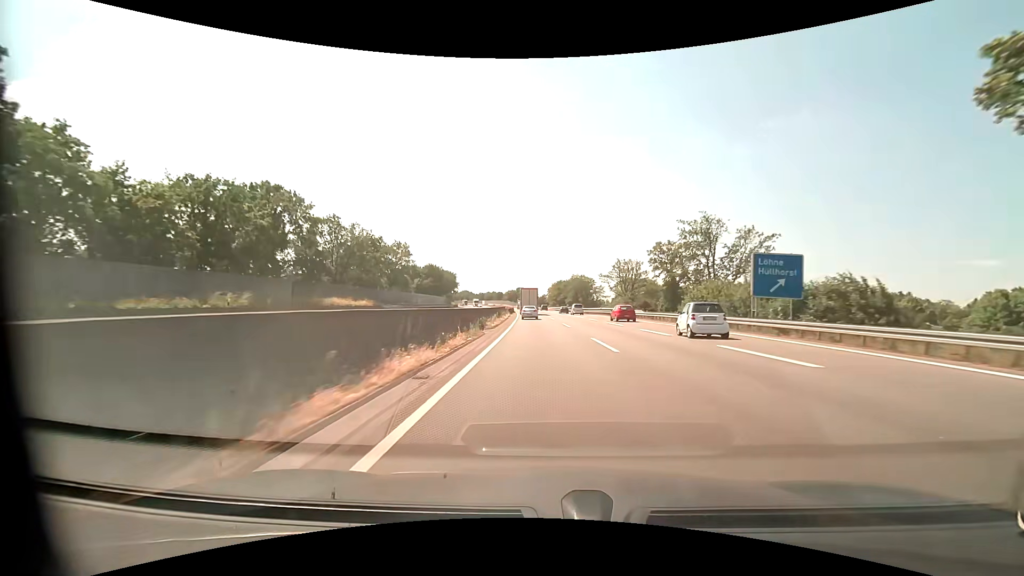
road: motorway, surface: asphalt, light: Day
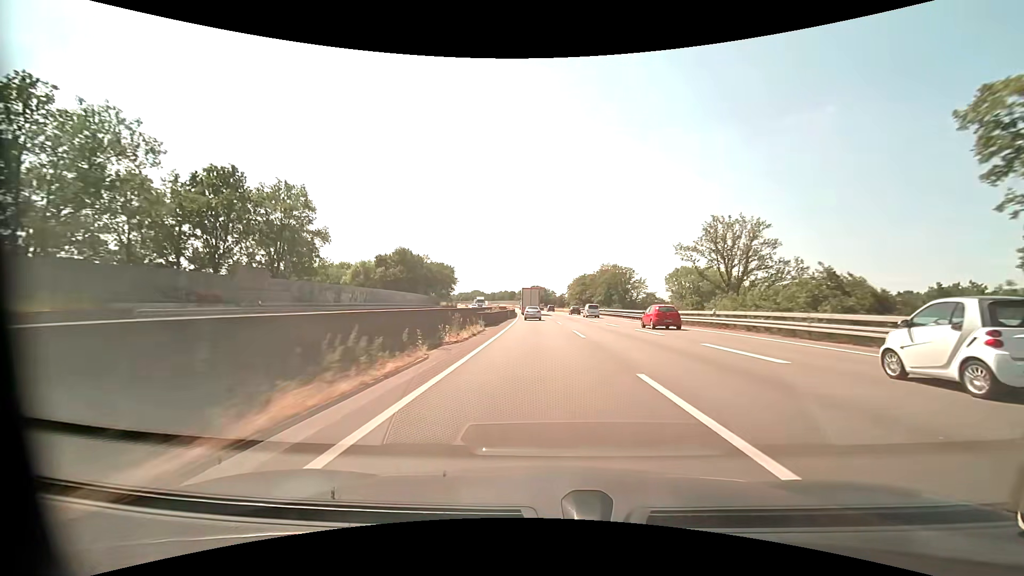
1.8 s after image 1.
(-0.8, +46.8) m; -2°
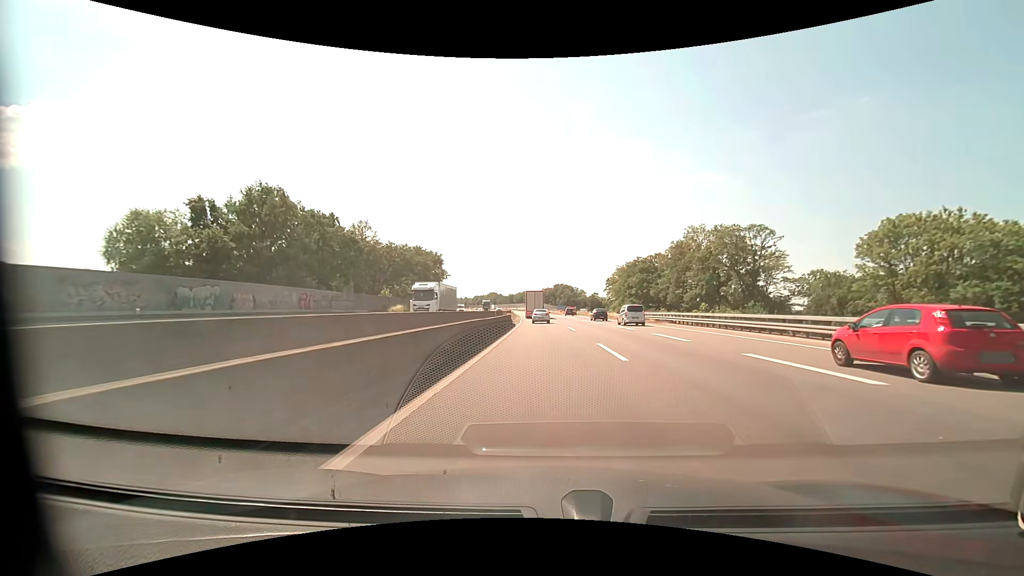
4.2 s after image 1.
(-1.6, +62.5) m; -3°
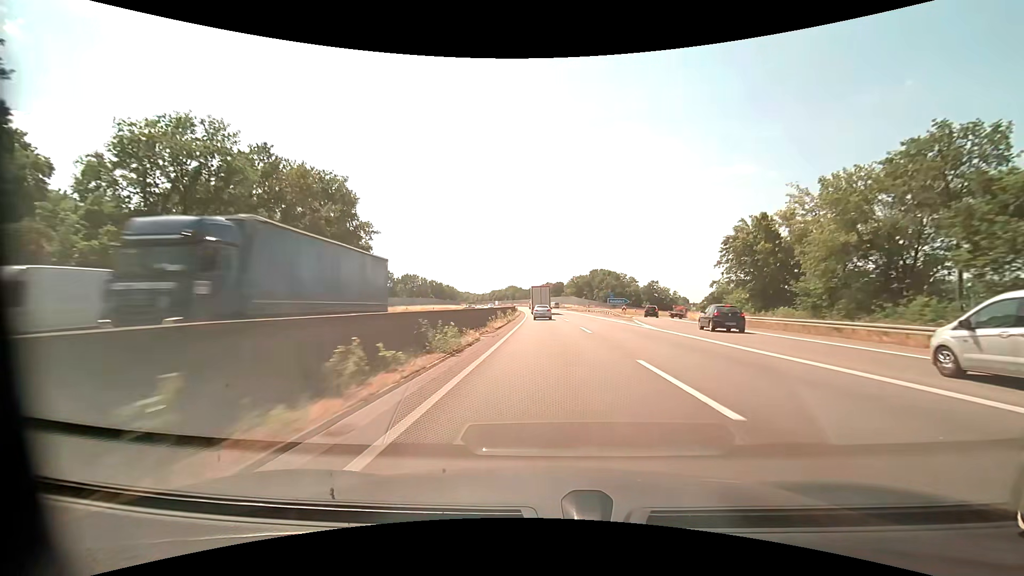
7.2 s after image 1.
(-2.2, +78.5) m; -3°
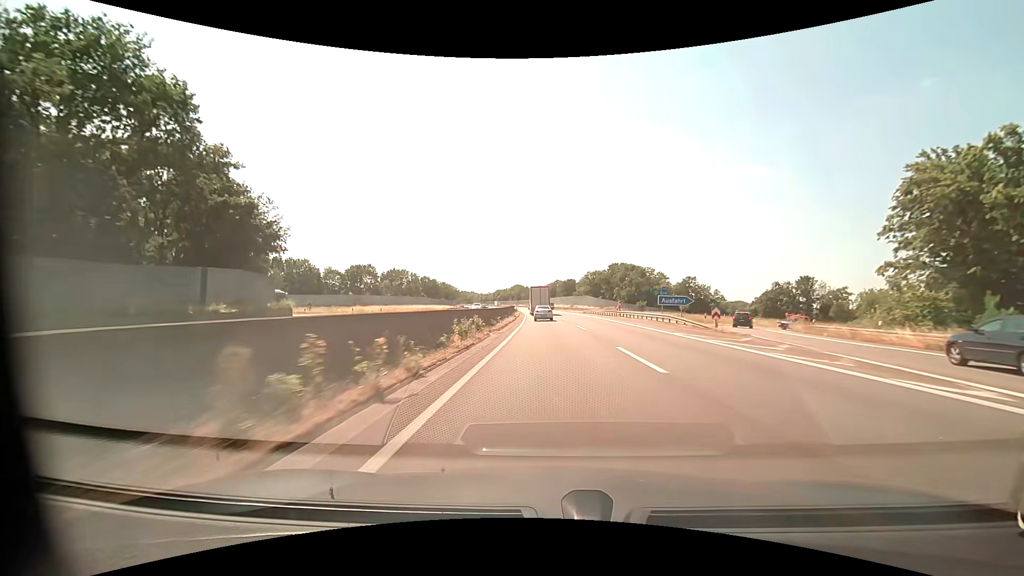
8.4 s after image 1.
(-0.2, +31.6) m; -1°
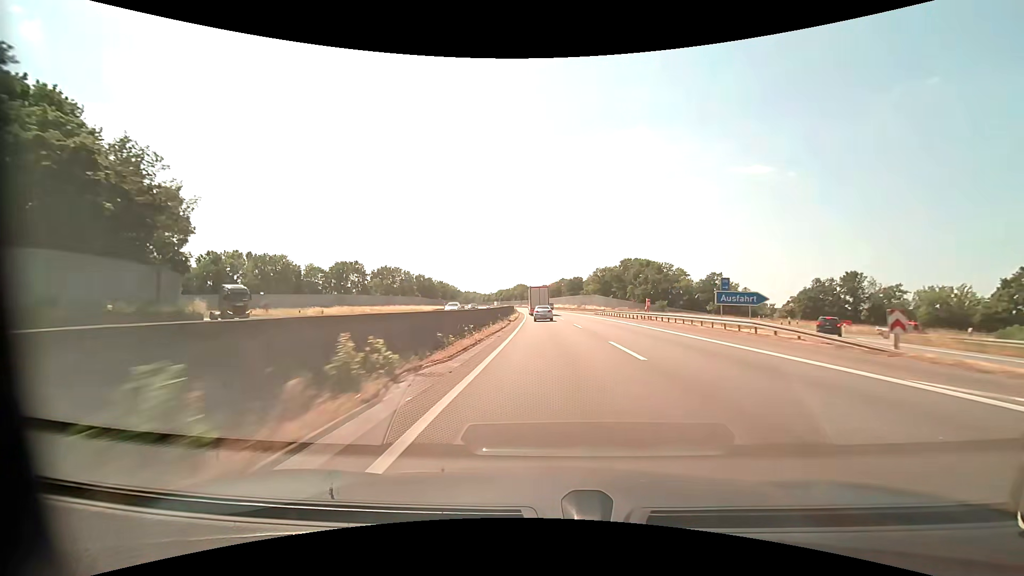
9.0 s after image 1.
(-0.1, +15.8) m; 0°
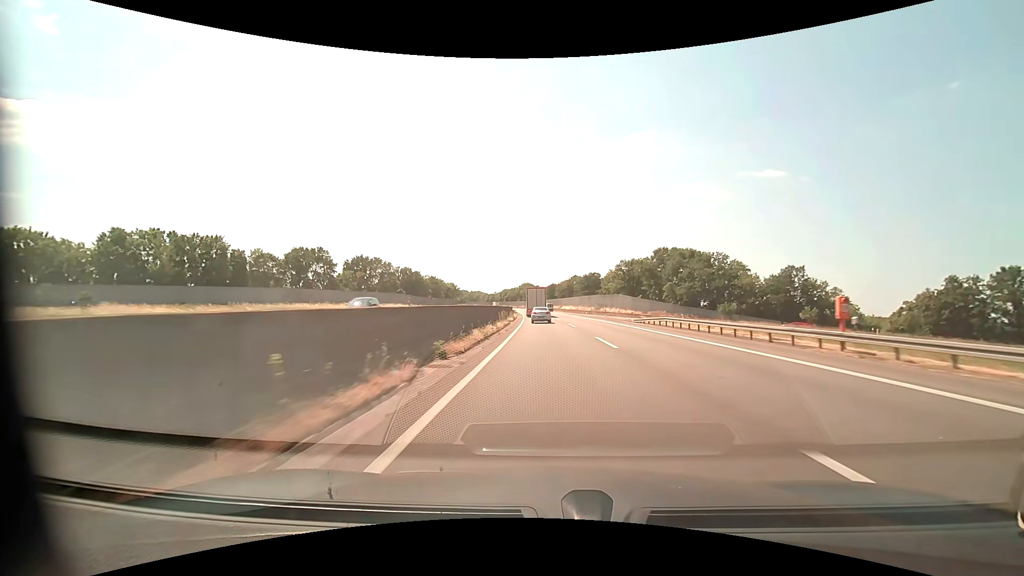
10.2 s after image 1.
(-0.3, +31.7) m; -1°
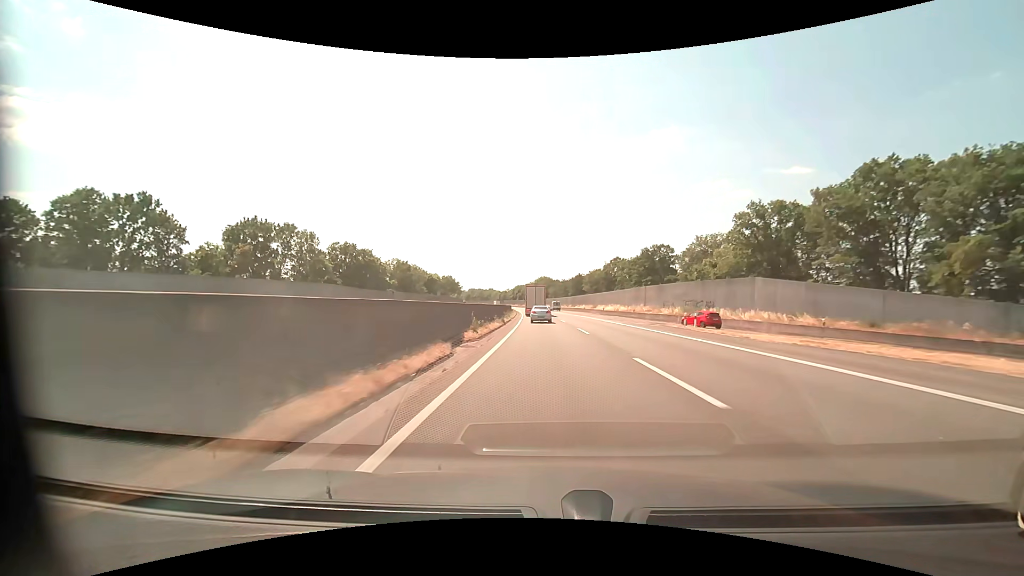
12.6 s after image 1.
(-1.0, +63.6) m; -2°
(0, +10) (0, +20) (0, +30) (-1, +40) (-1, +50) (-1, +60) (-2, +70) (-2, +80) (-3, +90) (-3, +100) m
